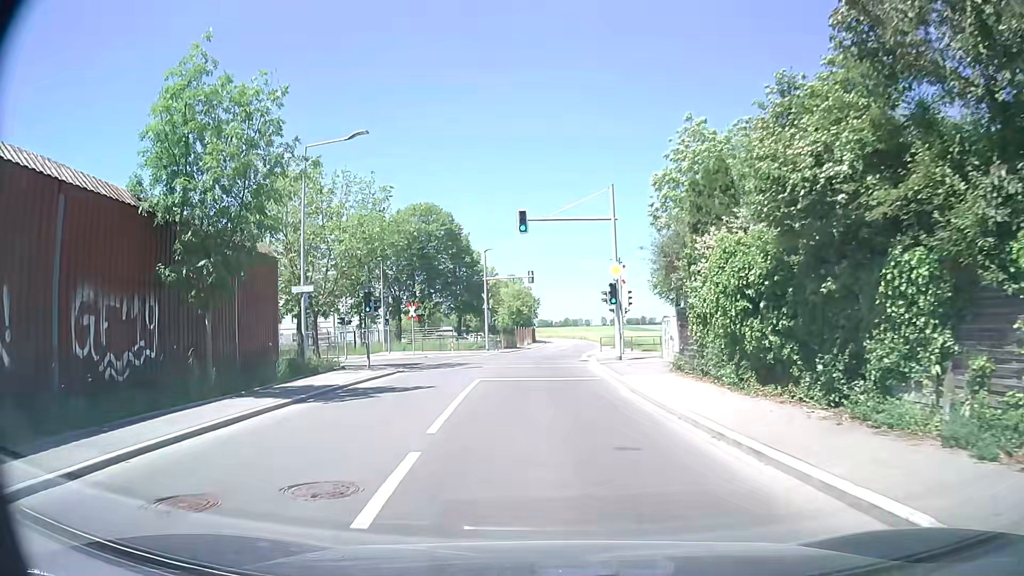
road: residential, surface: asphalt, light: Day
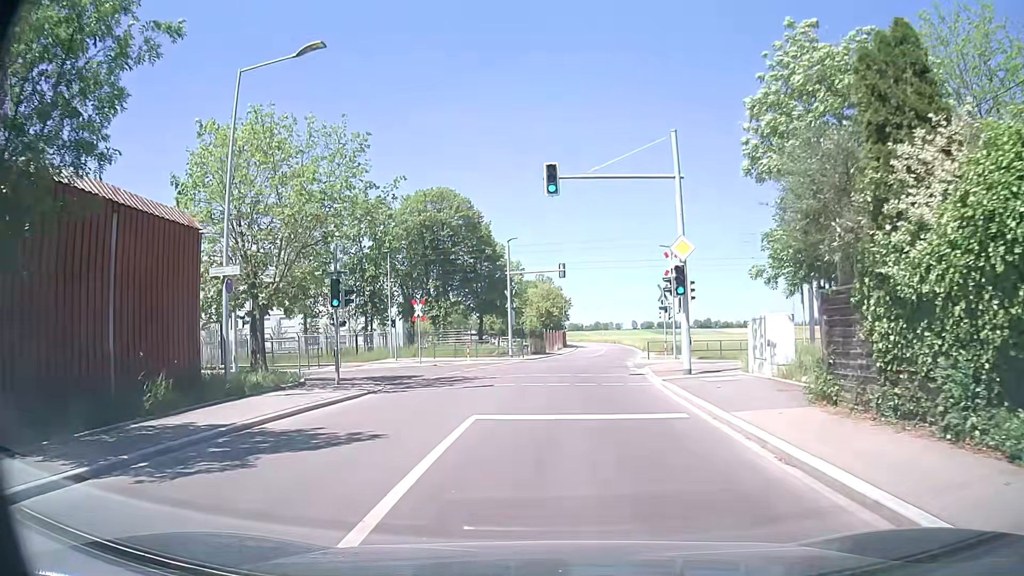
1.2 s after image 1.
(-0.3, +8.3) m; -4°
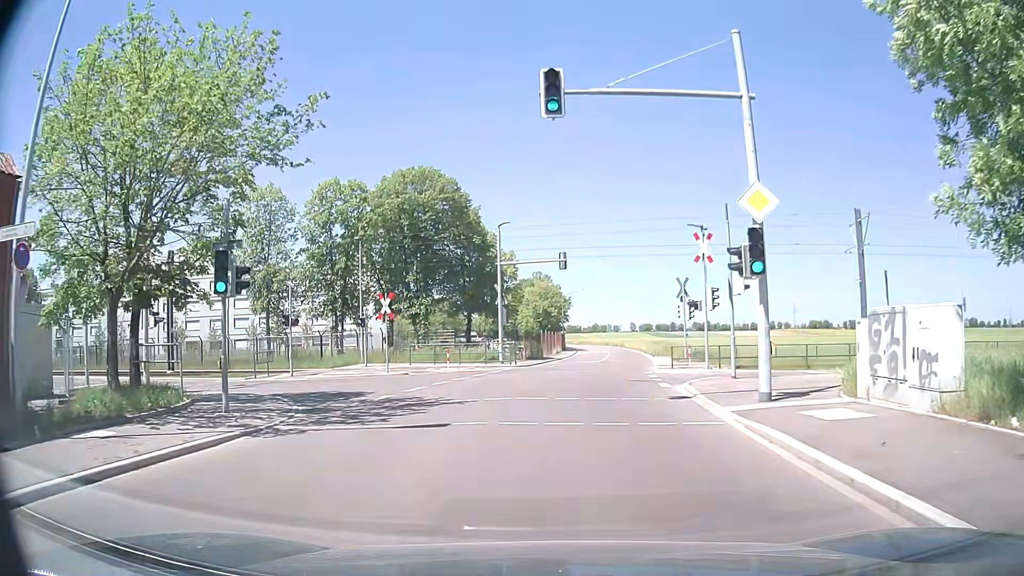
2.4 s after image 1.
(+0.1, +7.5) m; +1°
(0, +10) (-1, +20) (-7, +27) (-17, +30) (-26, +33) (-36, +35) (-46, +36) (-56, +38) (-66, +39) (-76, +41) m
